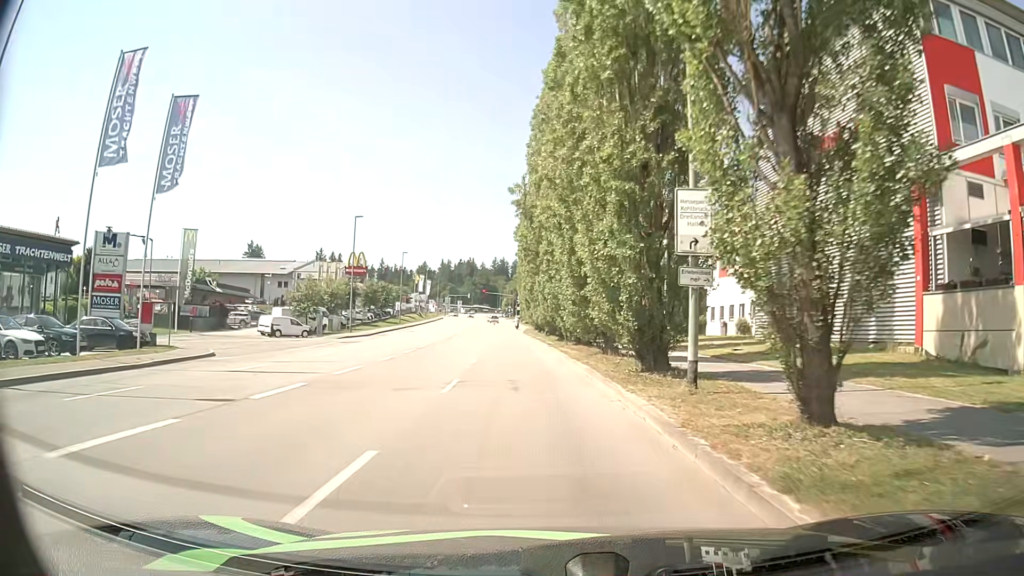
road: tertiary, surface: asphalt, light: Day
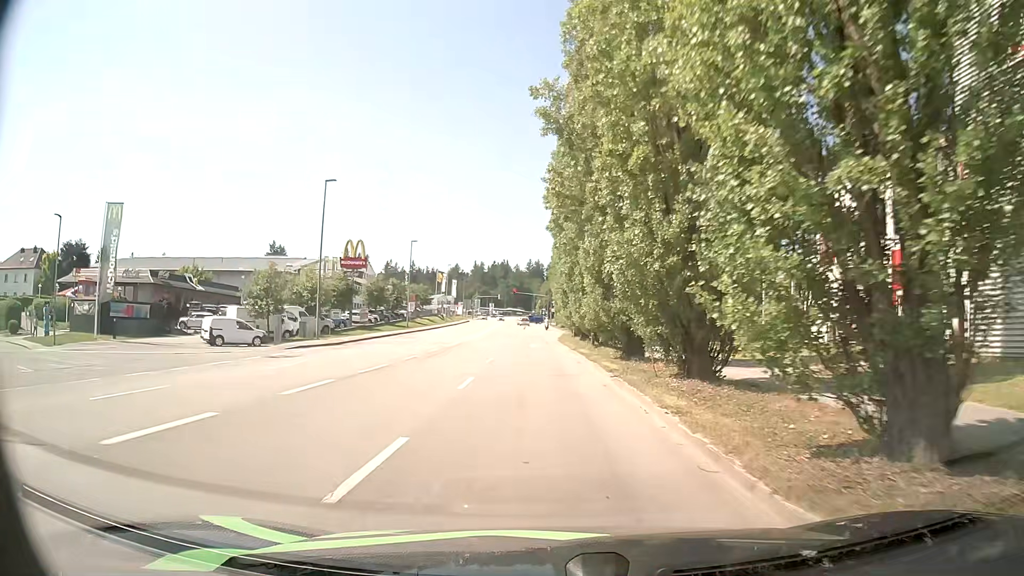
(-0.6, +17.2) m; -3°
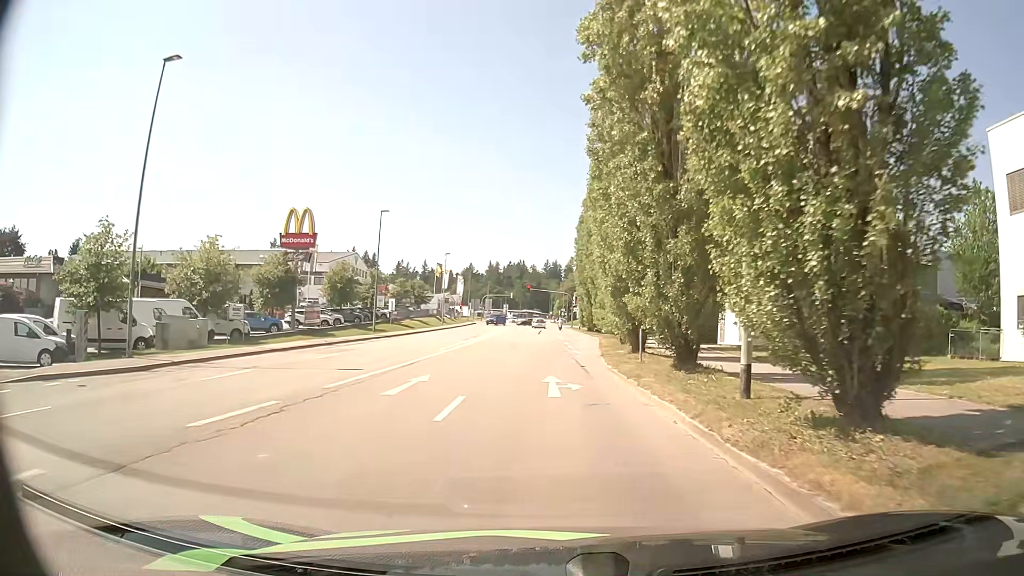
(-1.0, +22.8) m; -2°
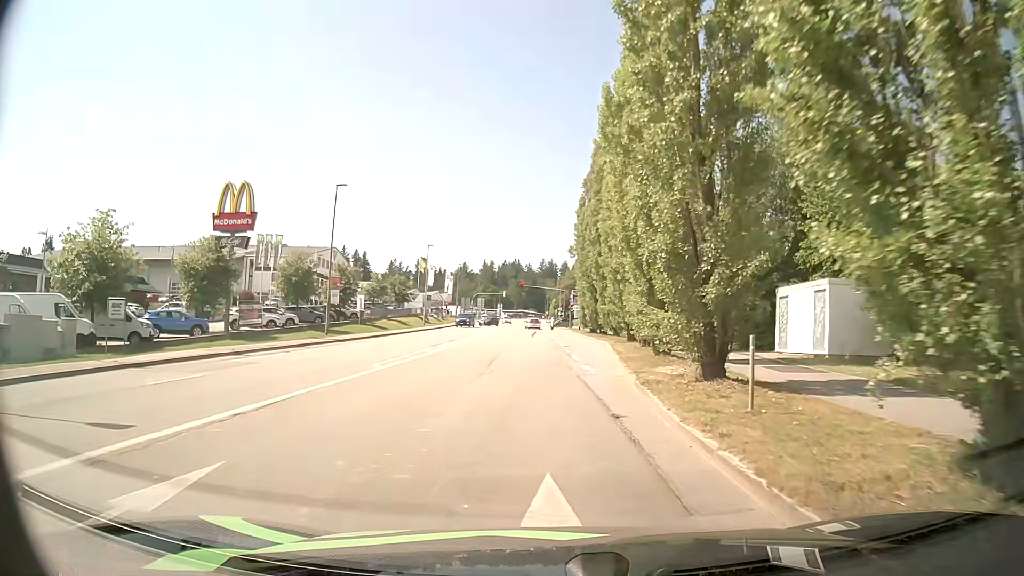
(0.0, +11.1) m; -1°
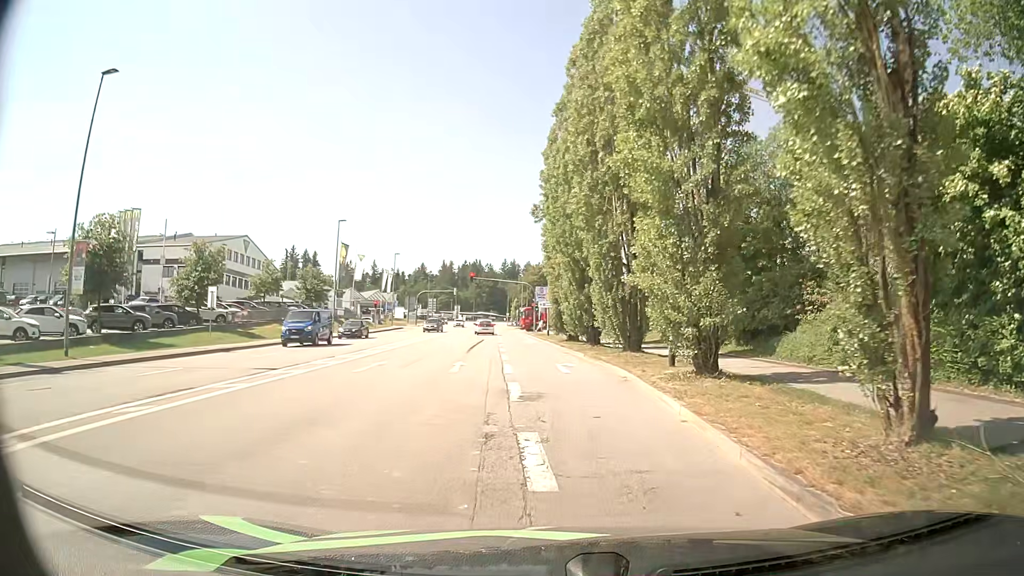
(+1.0, +23.8) m; +4°
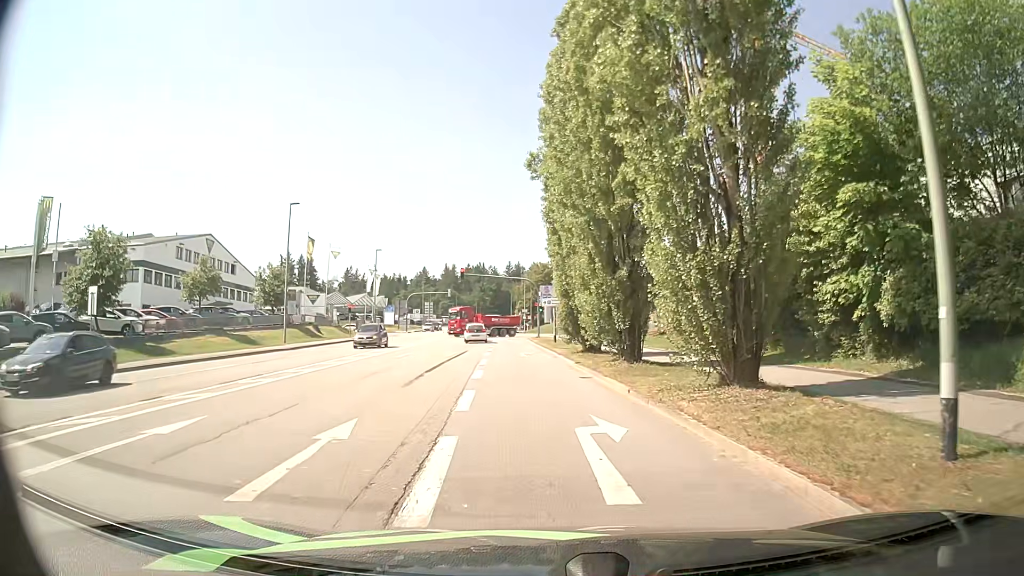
(-0.1, +13.0) m; -1°
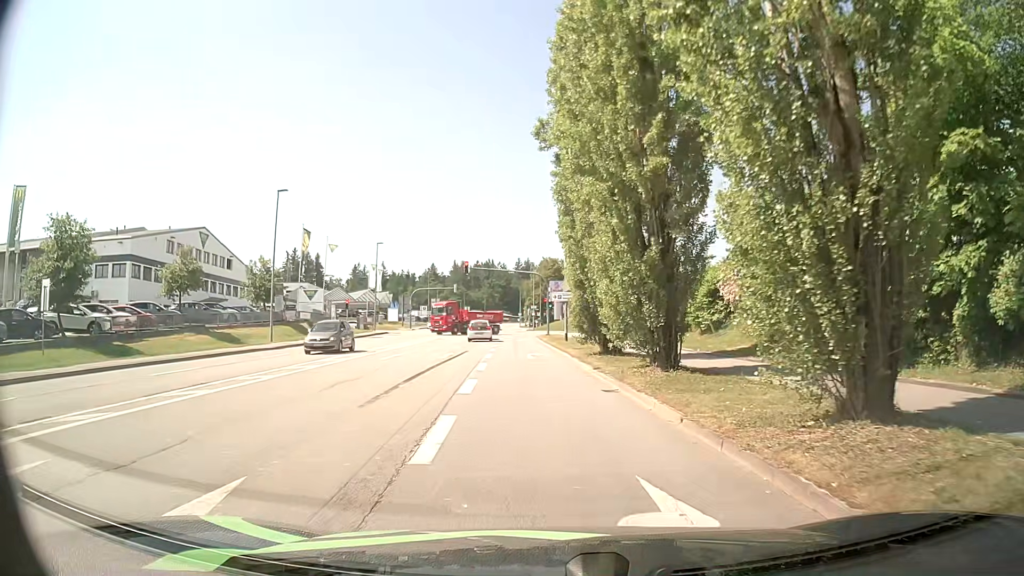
(0.0, +4.2) m; -1°
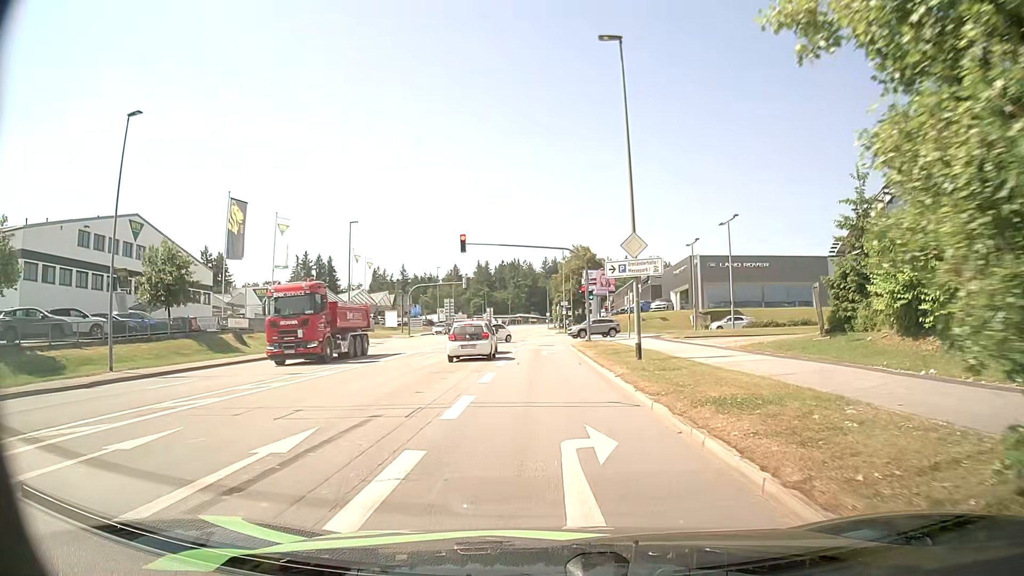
(-0.6, +21.2) m; -3°
